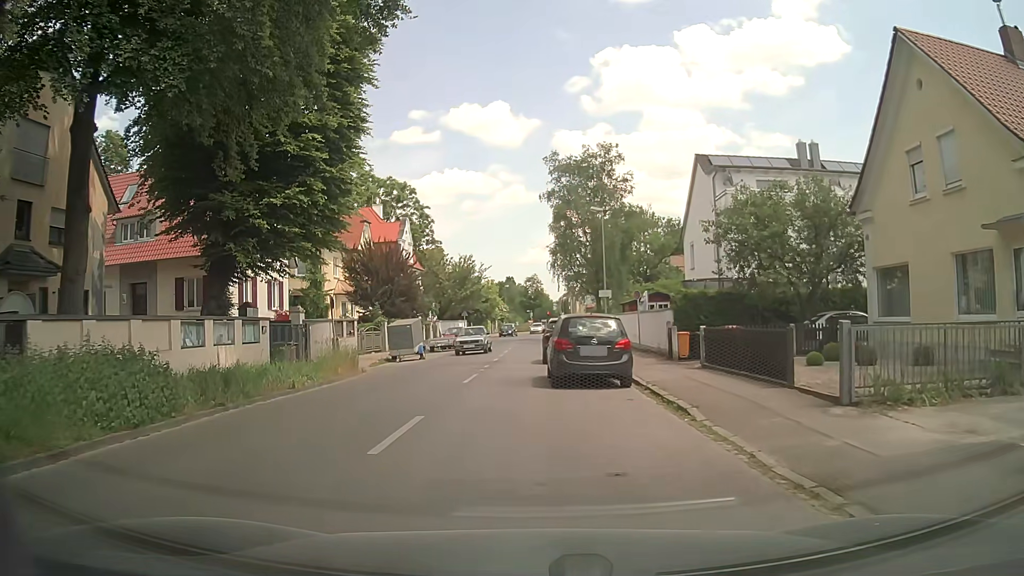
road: tertiary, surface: asphalt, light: Day
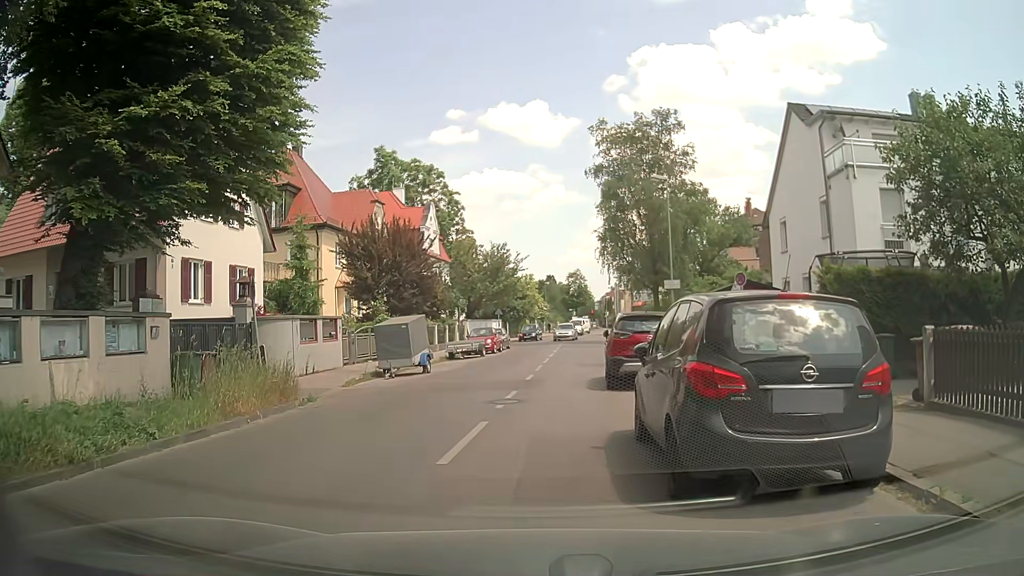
(-0.3, +9.1) m; -5°
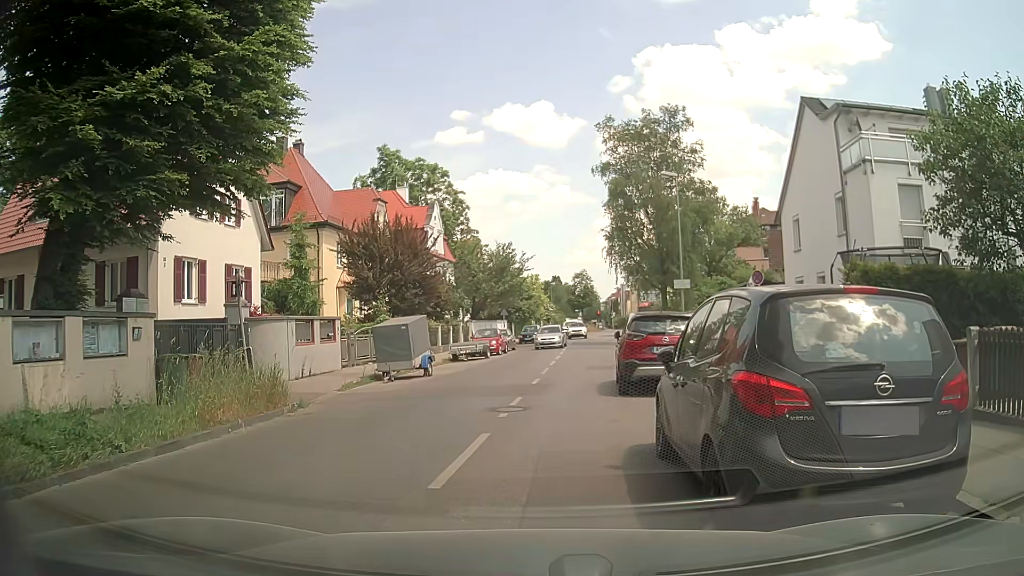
(0.0, +0.9) m; 0°
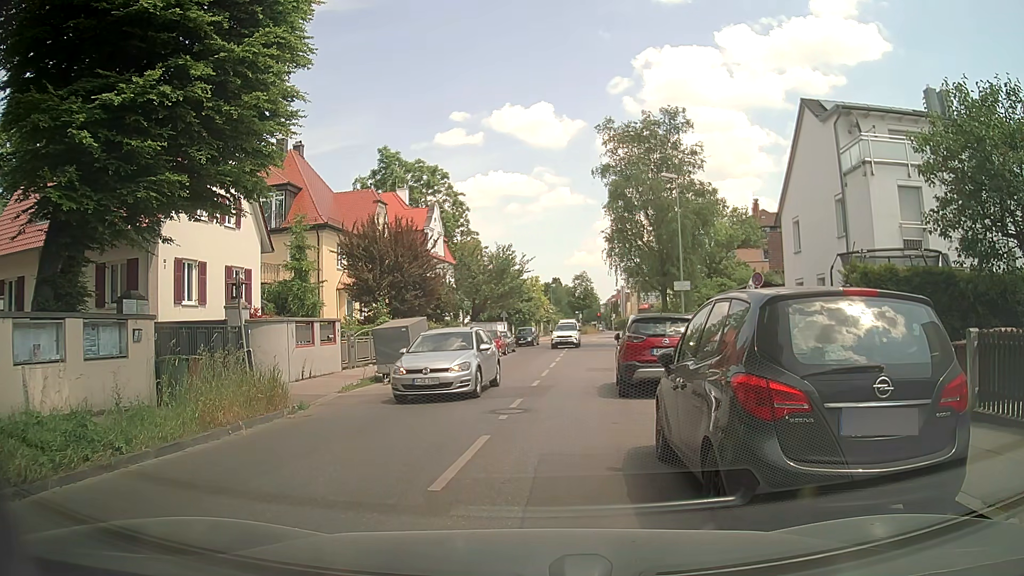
(0.0, +0.1) m; 0°
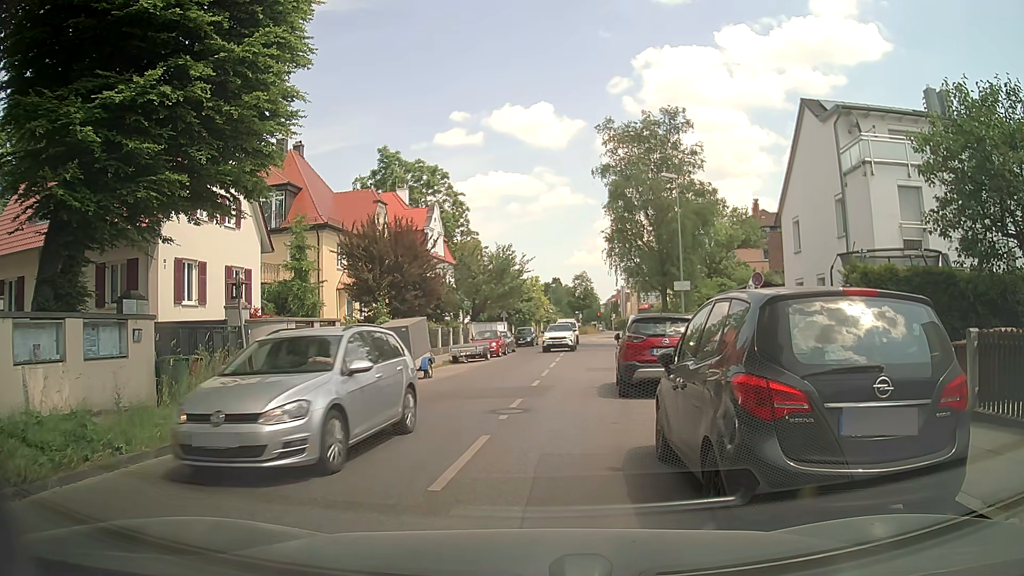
(0.0, 0.0) m; 0°
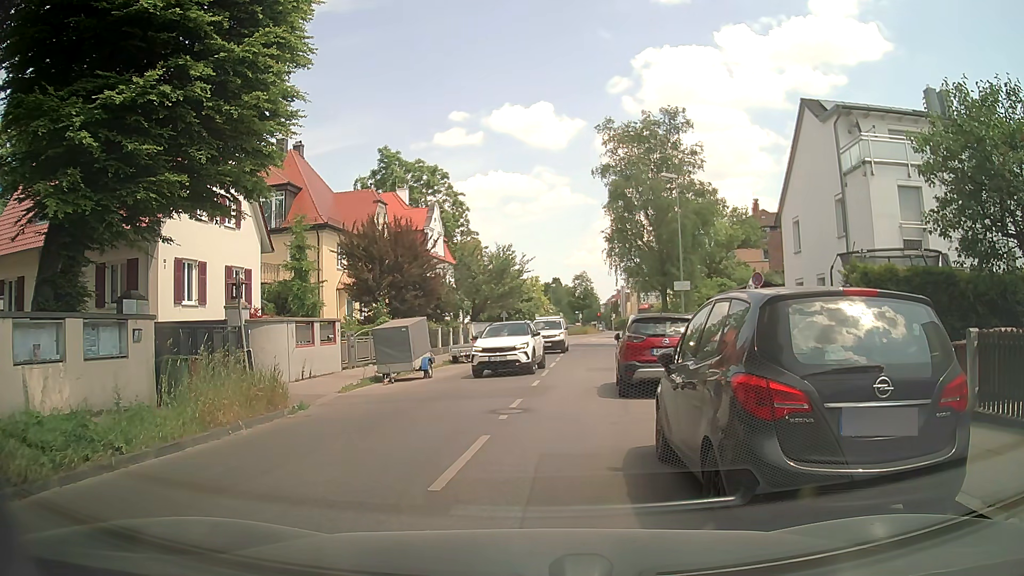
(0.0, 0.0) m; 0°
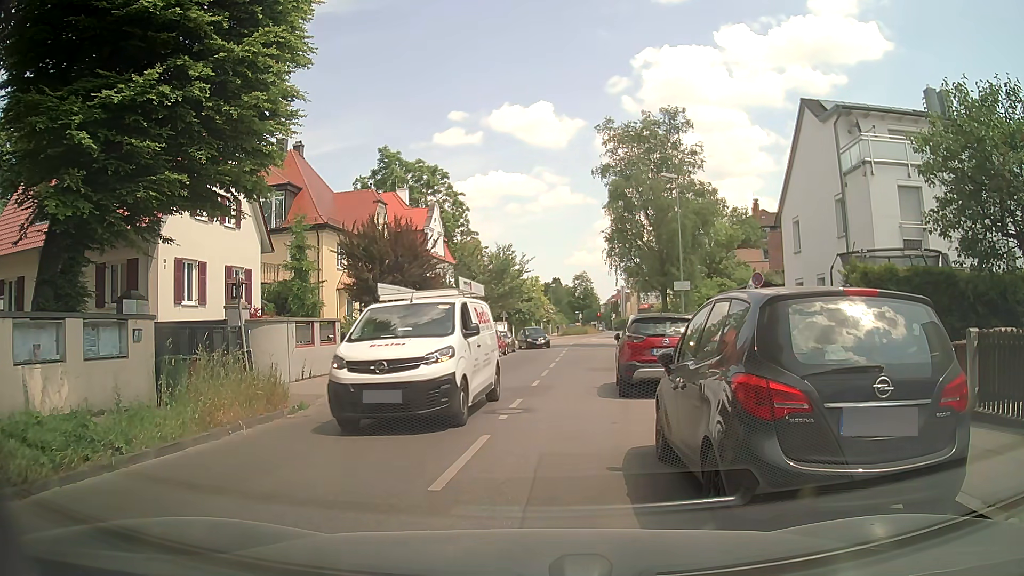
(0.0, 0.0) m; 0°
(-1, +10) (+1, +20) (+3, +29) (+4, +39) (+5, +49) (+7, +59) (+9, +69) (+12, +78) (+16, +88) (+20, +97) m
